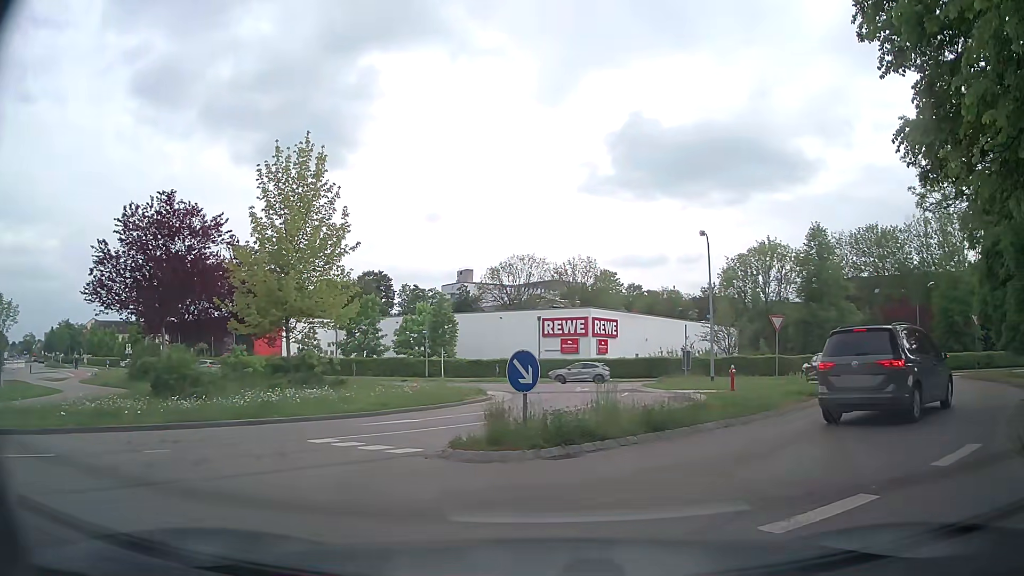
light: Day
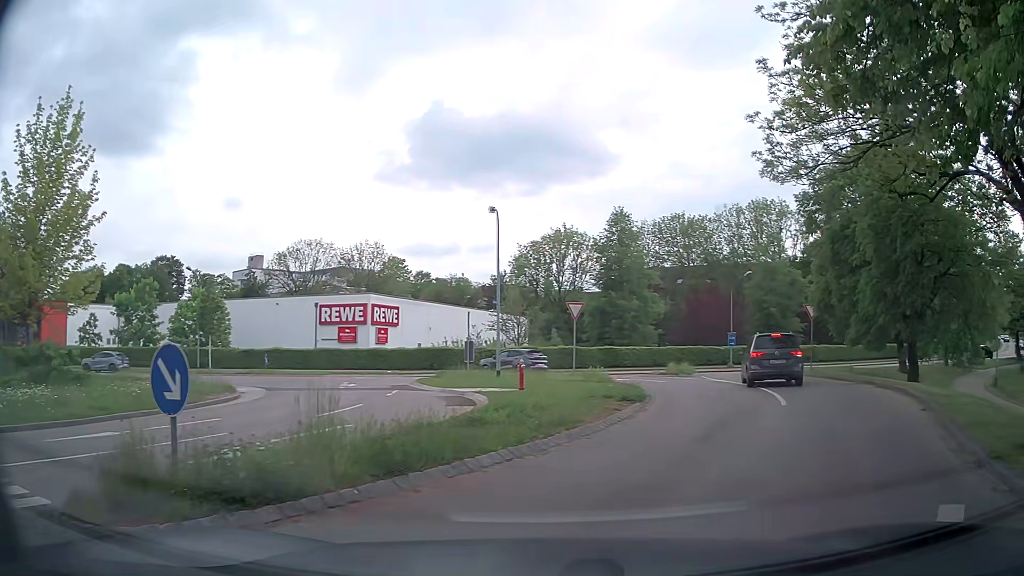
(+0.5, +4.0) m; +18°
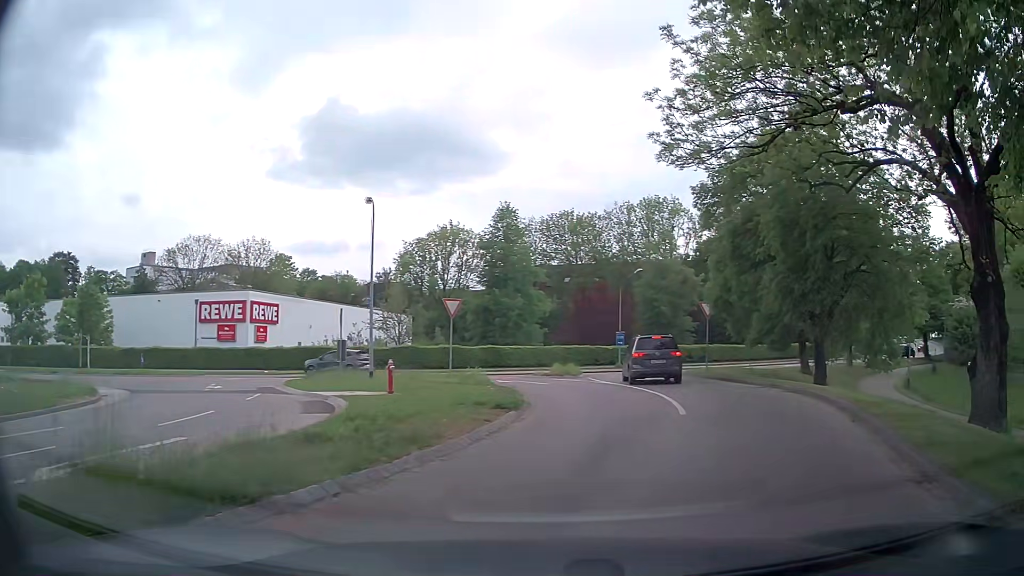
(+0.1, +1.8) m; +8°
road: tertiary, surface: asphalt
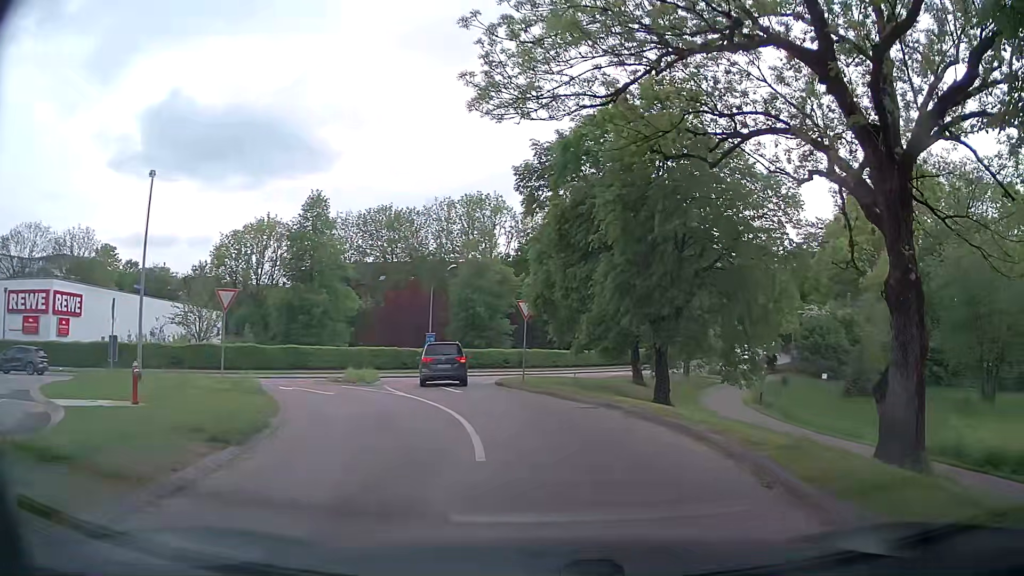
(+0.6, +4.3) m; +15°
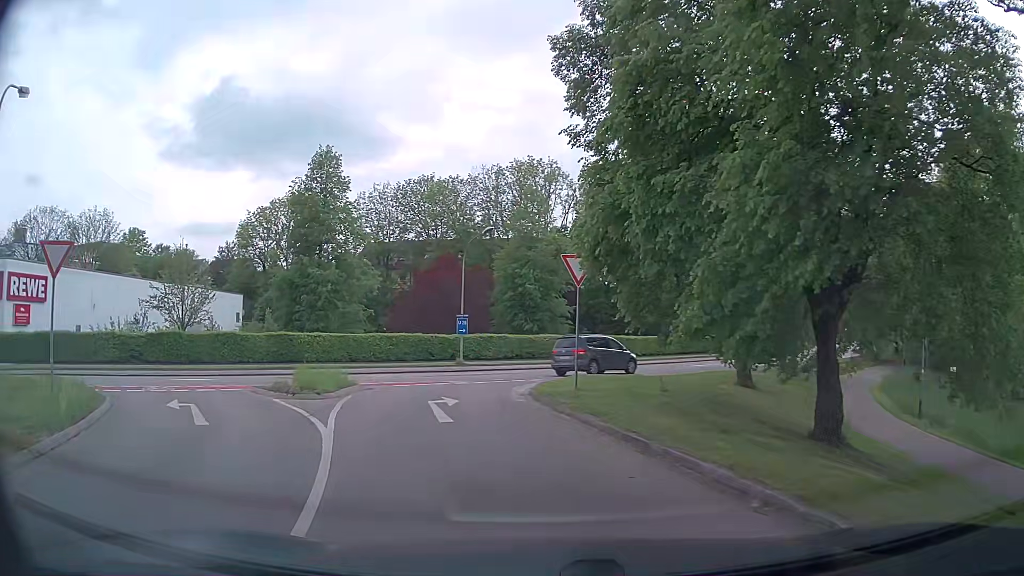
(+0.4, +10.6) m; -4°
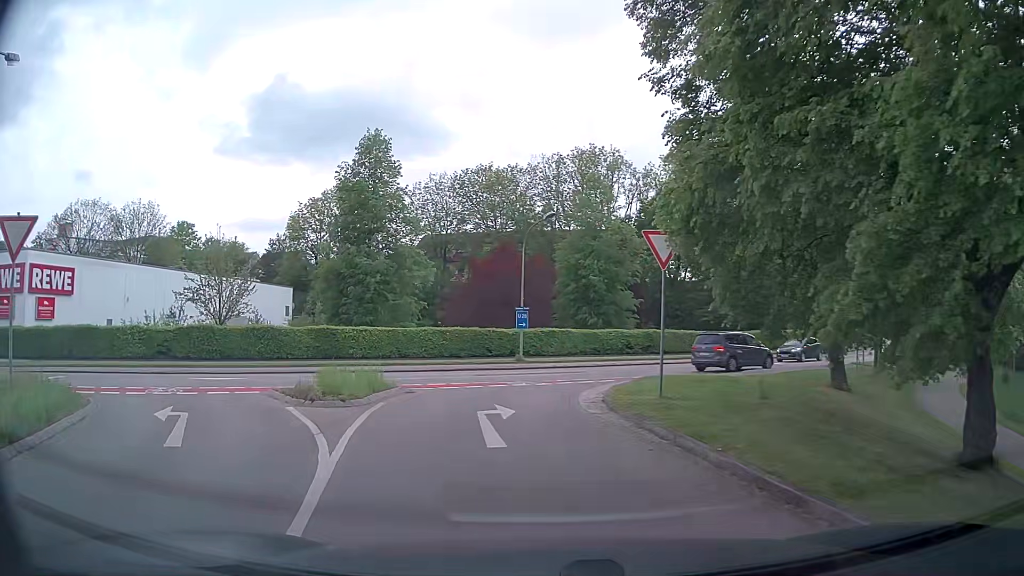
(-0.1, +2.9) m; -4°
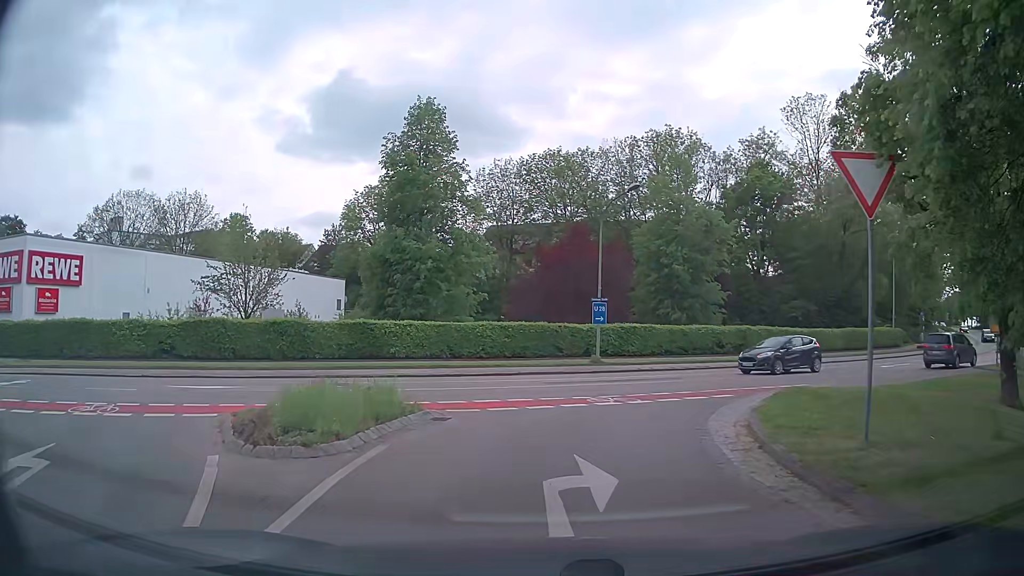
(-0.4, +5.5) m; -7°
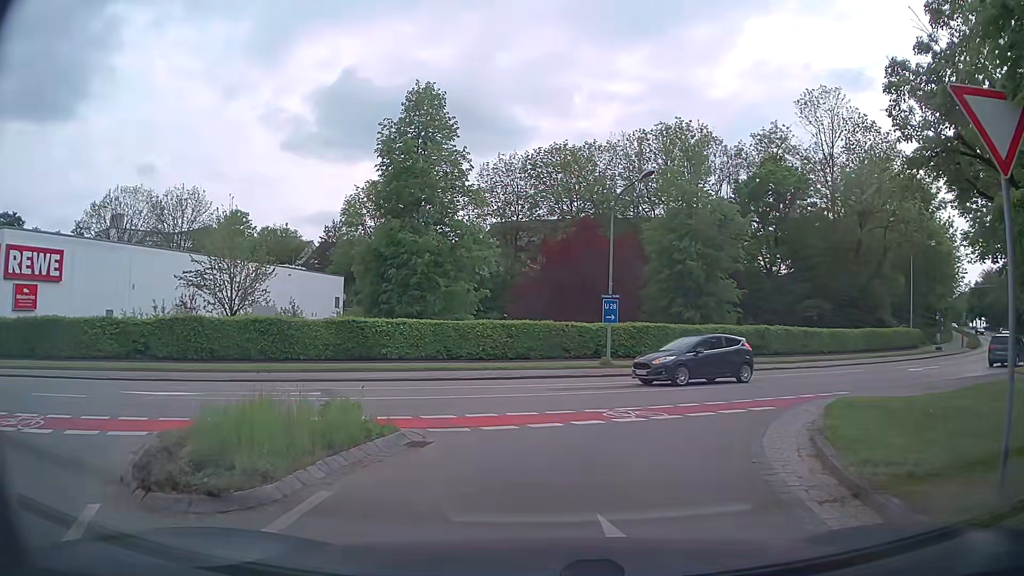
(0.0, +2.3) m; +1°
